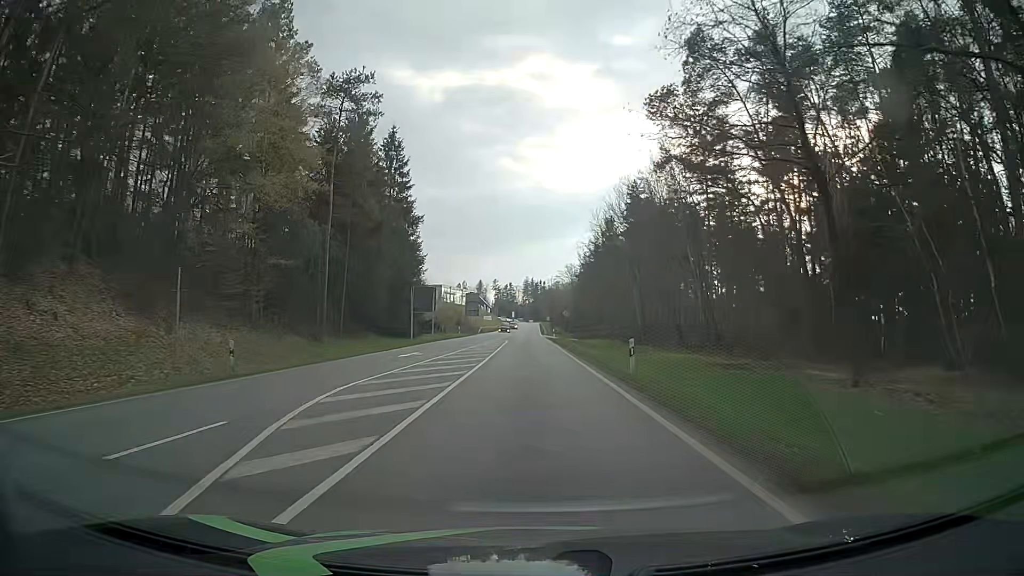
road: secondary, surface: asphalt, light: Day
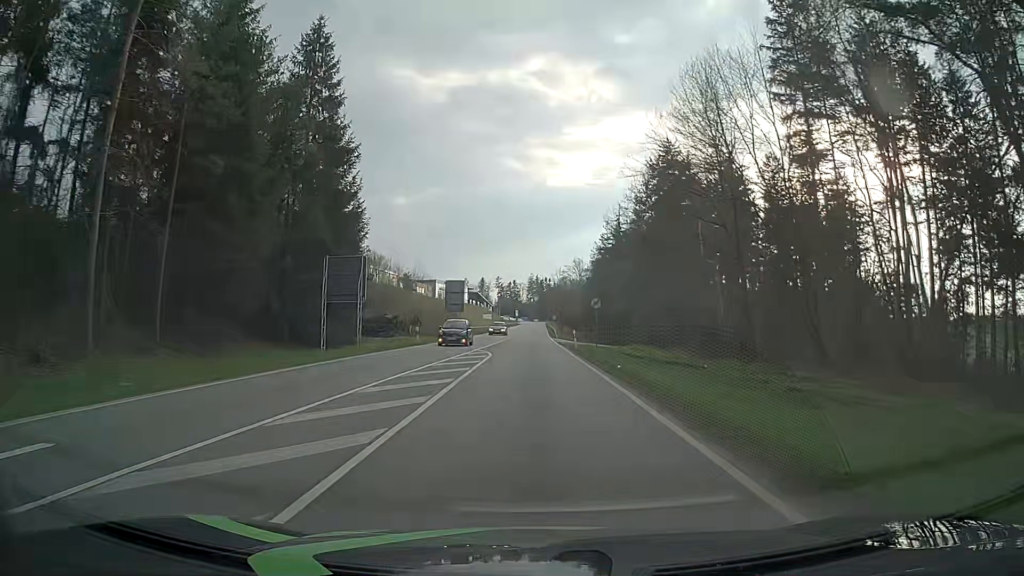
(-0.3, +27.4) m; -1°
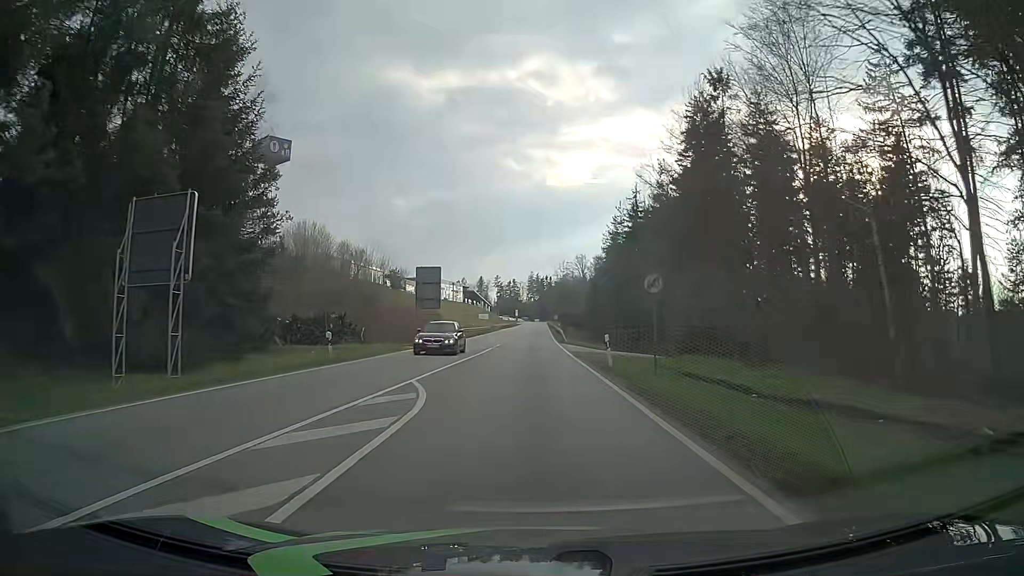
(0.0, +18.2) m; 0°
